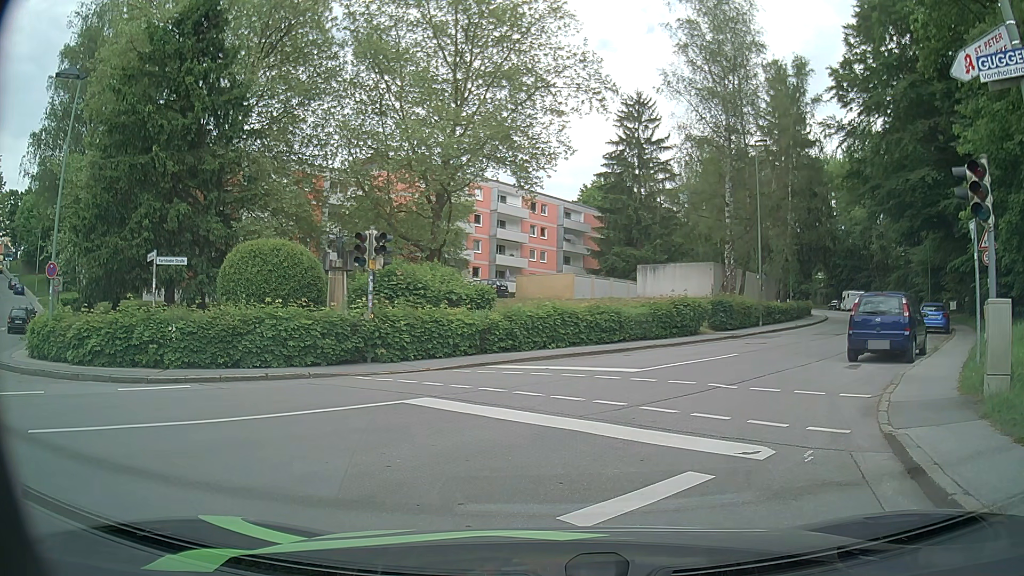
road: residential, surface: asphalt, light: Day
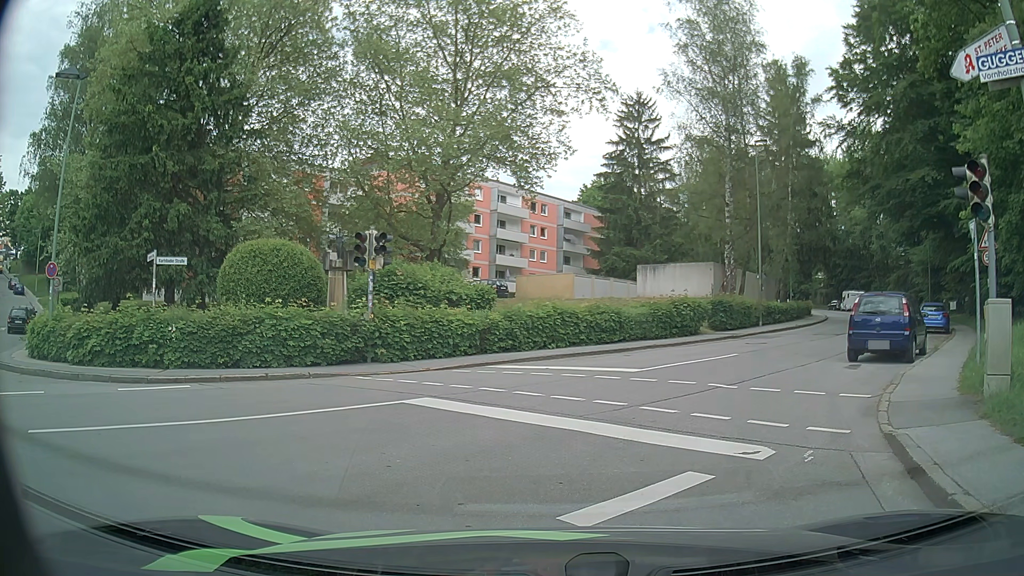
(0.0, 0.0) m; 0°
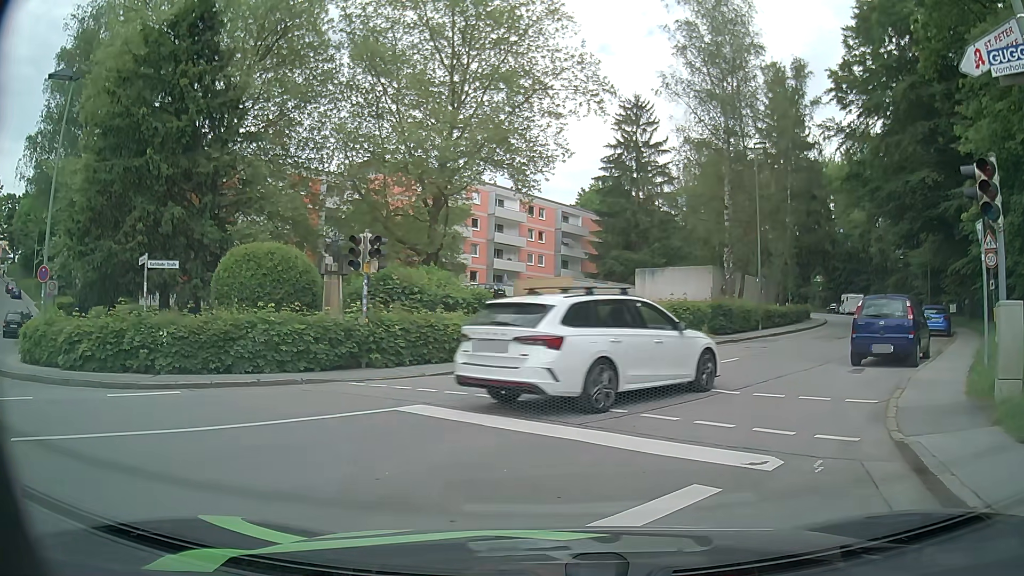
(0.0, +0.3) m; 0°
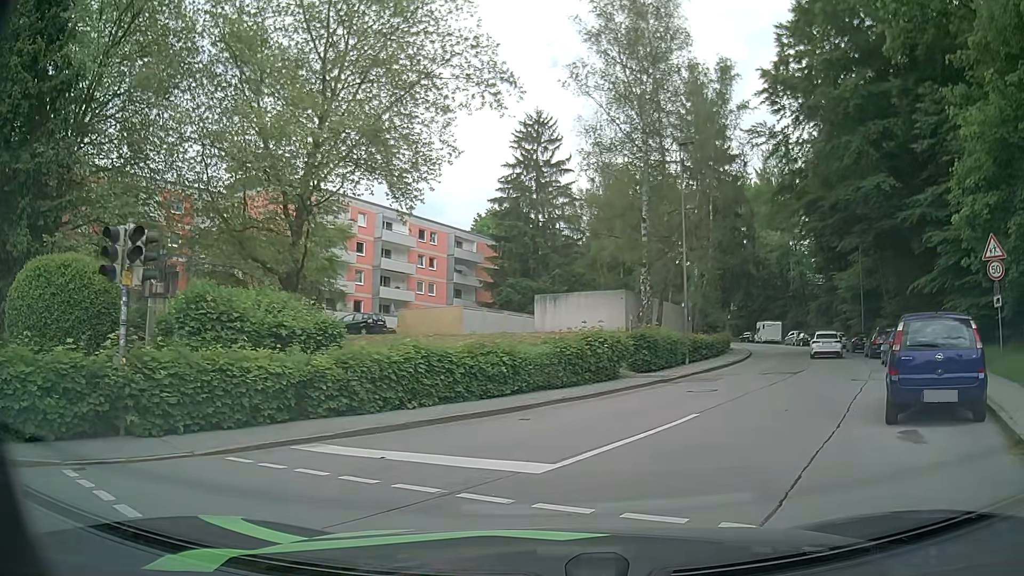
(+0.6, +6.5) m; +11°
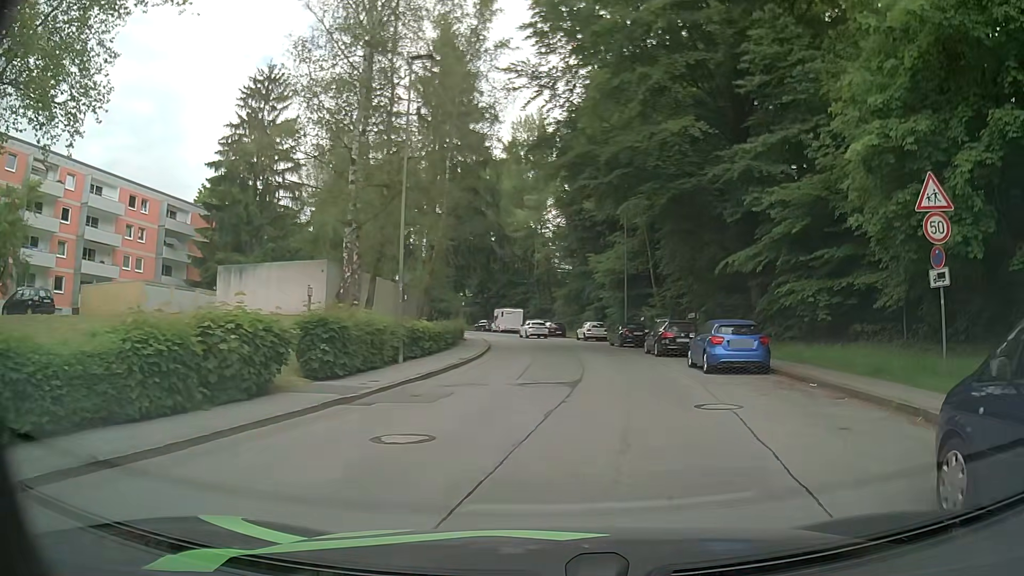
(+1.6, +9.2) m; +22°
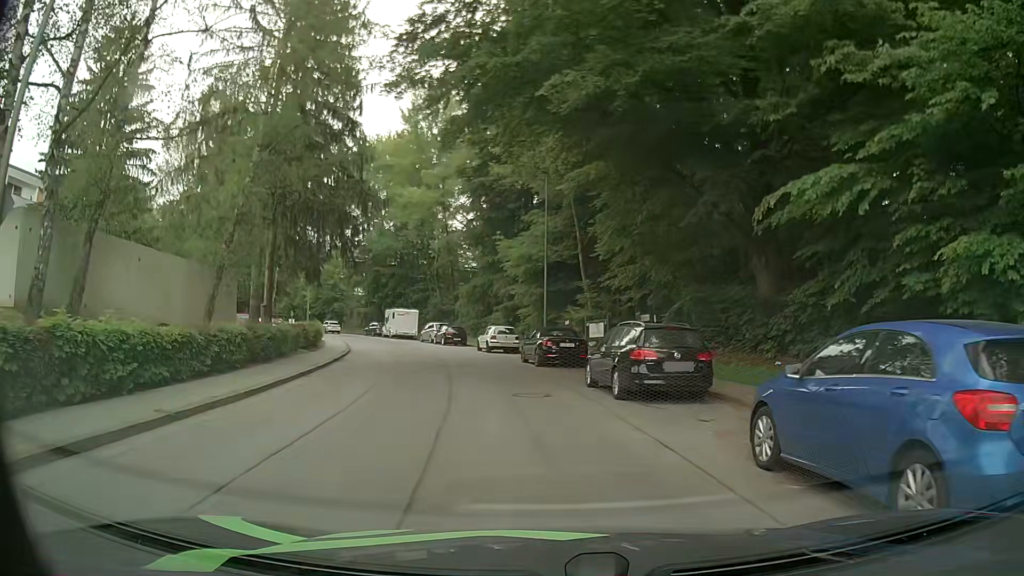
(+1.0, +14.4) m; +7°
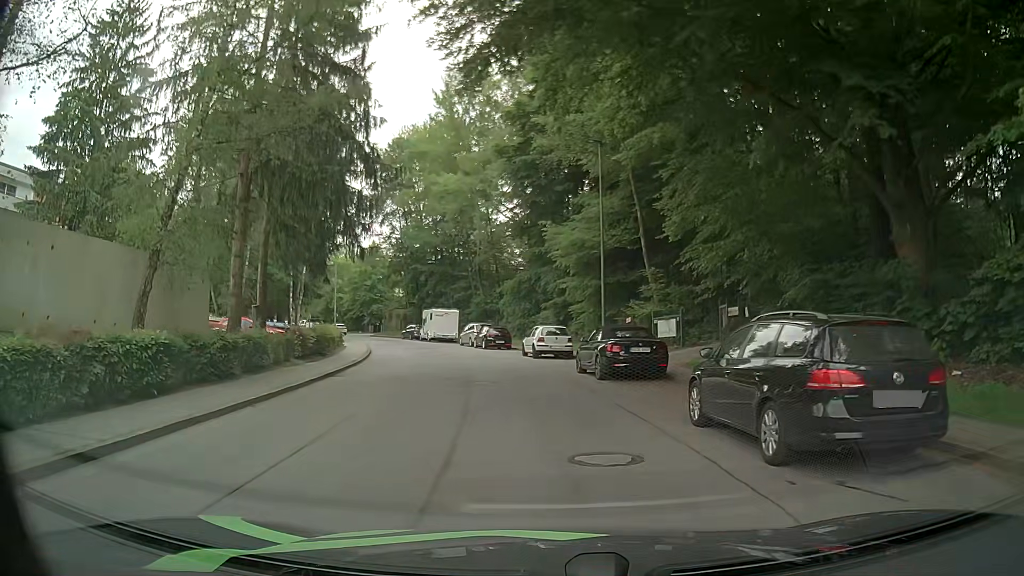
(-0.3, +6.5) m; -5°
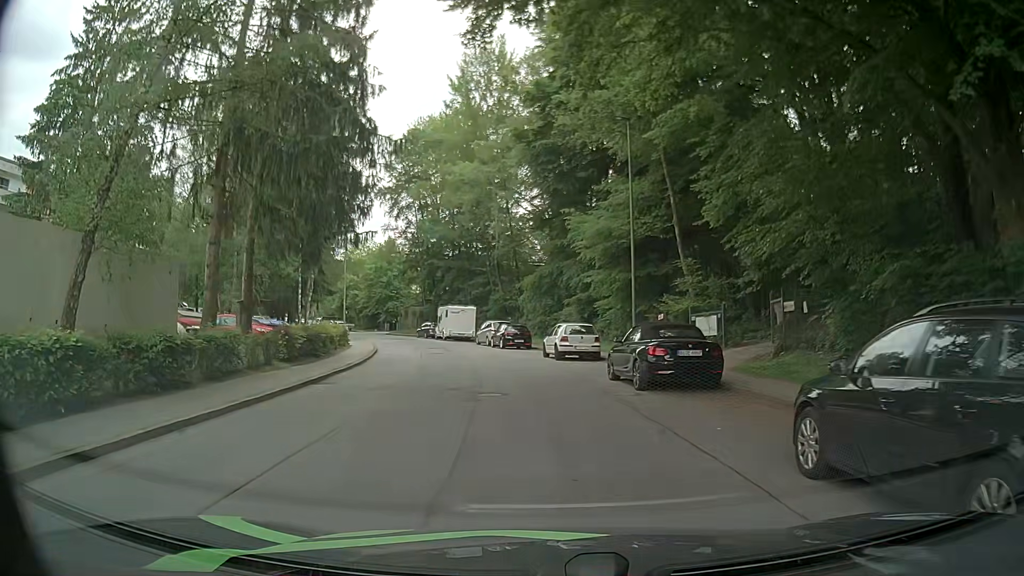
(0.0, +3.4) m; -2°
(0, +10) (-1, +20) (-3, +30) (-5, +40) (-8, +49) (-11, +58) (-16, +67) (-20, +76) (-25, +85) (-30, +94) m
